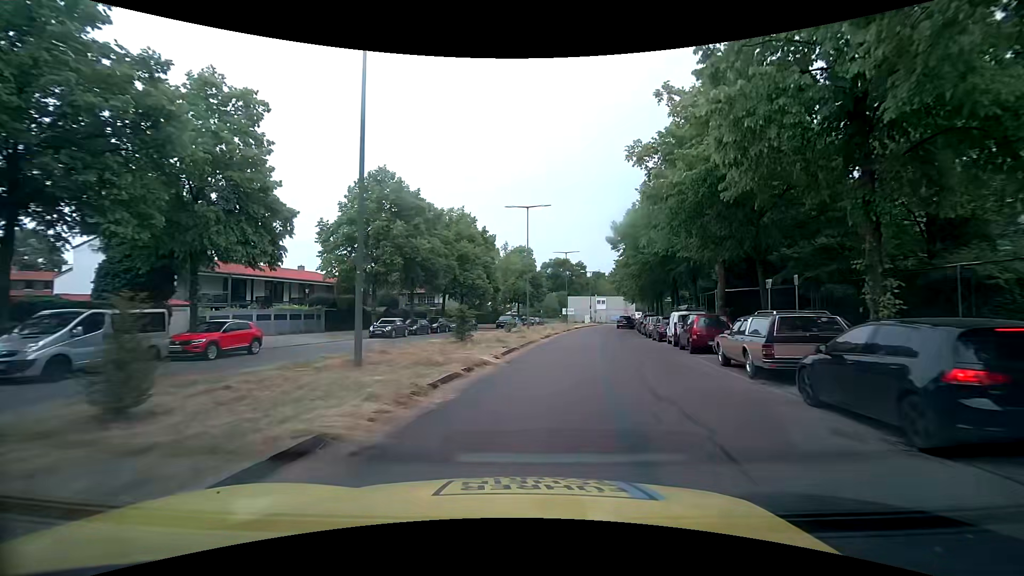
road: residential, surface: asphalt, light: Day
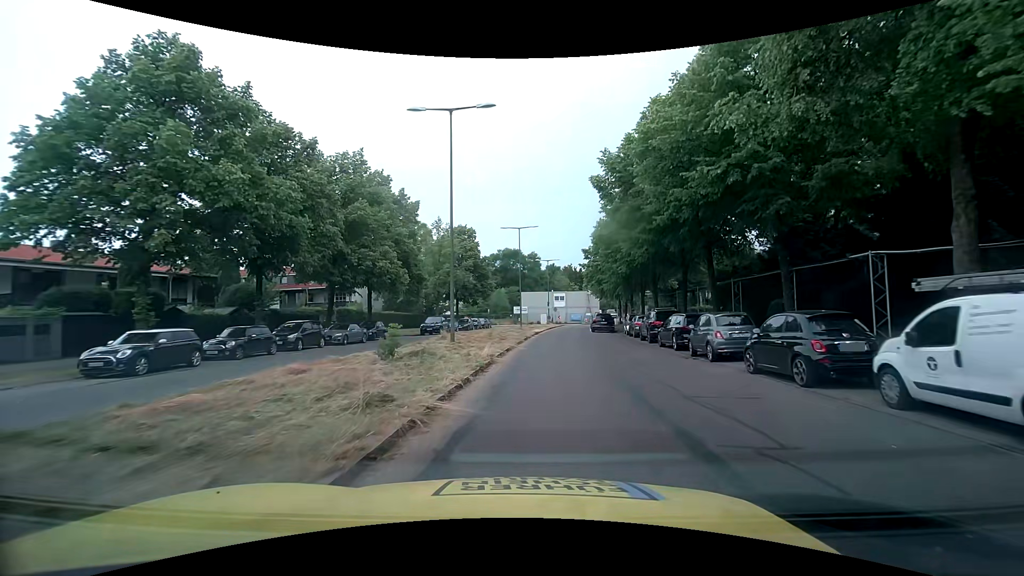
(+1.2, +19.4) m; +5°
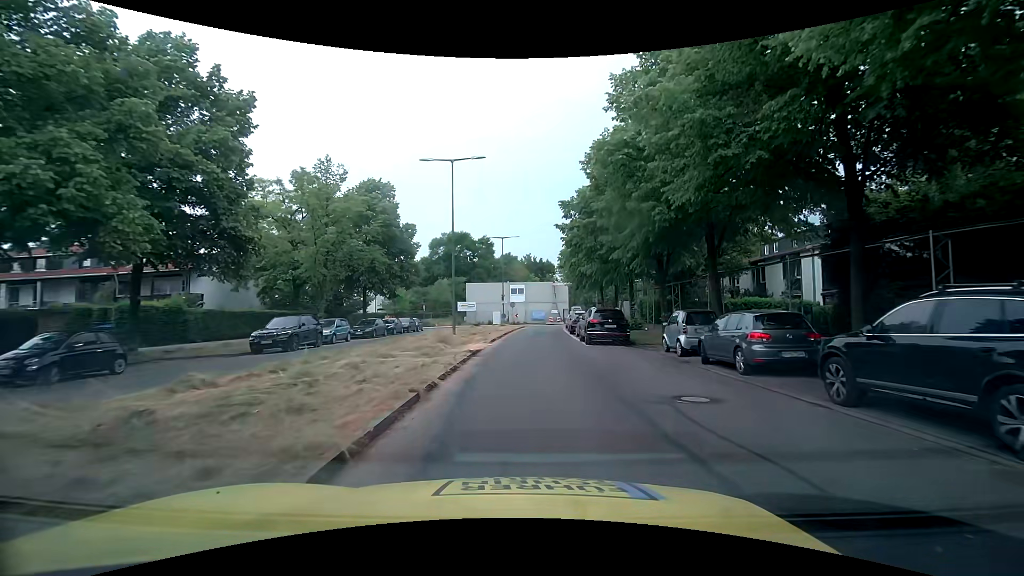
(+1.2, +21.6) m; +5°
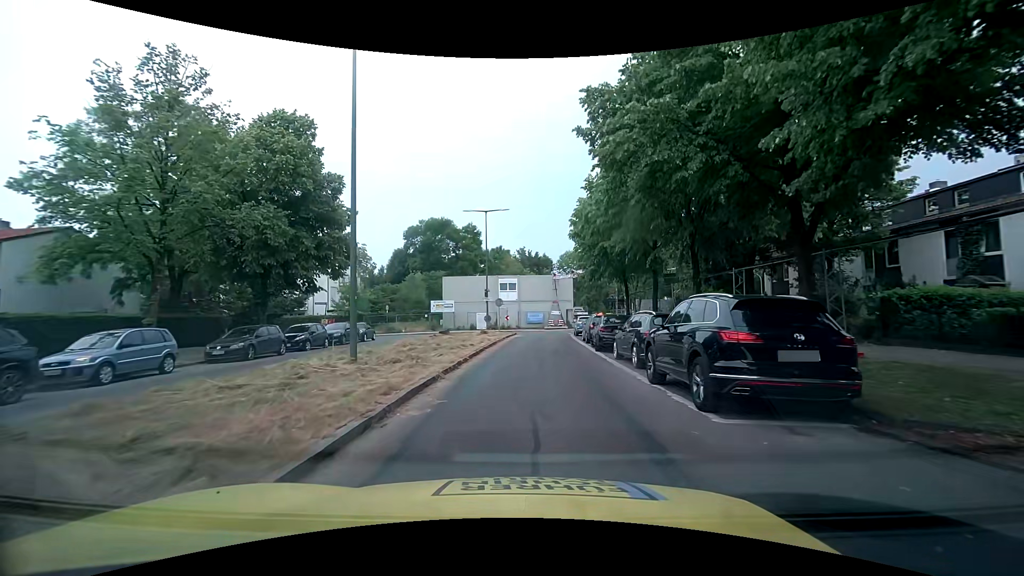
(+0.3, +15.6) m; 0°
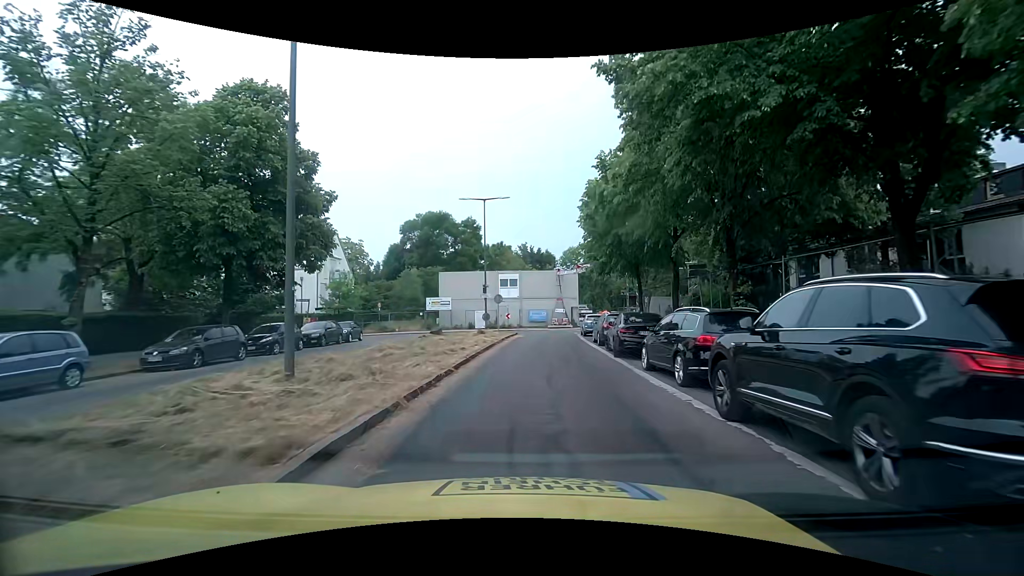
(0.0, +3.6) m; +1°
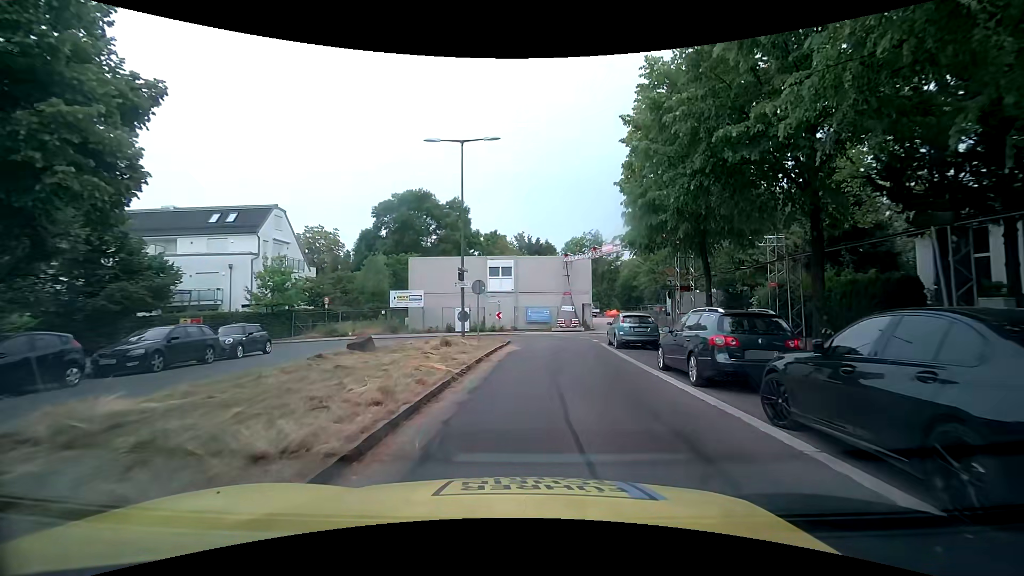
(-0.1, +12.5) m; +1°
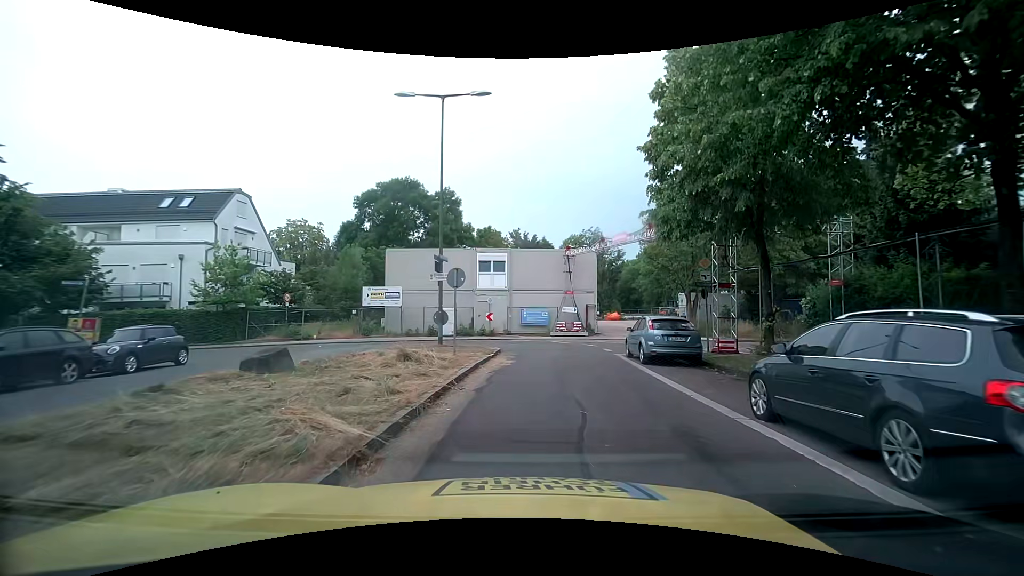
(-0.1, +5.3) m; -1°
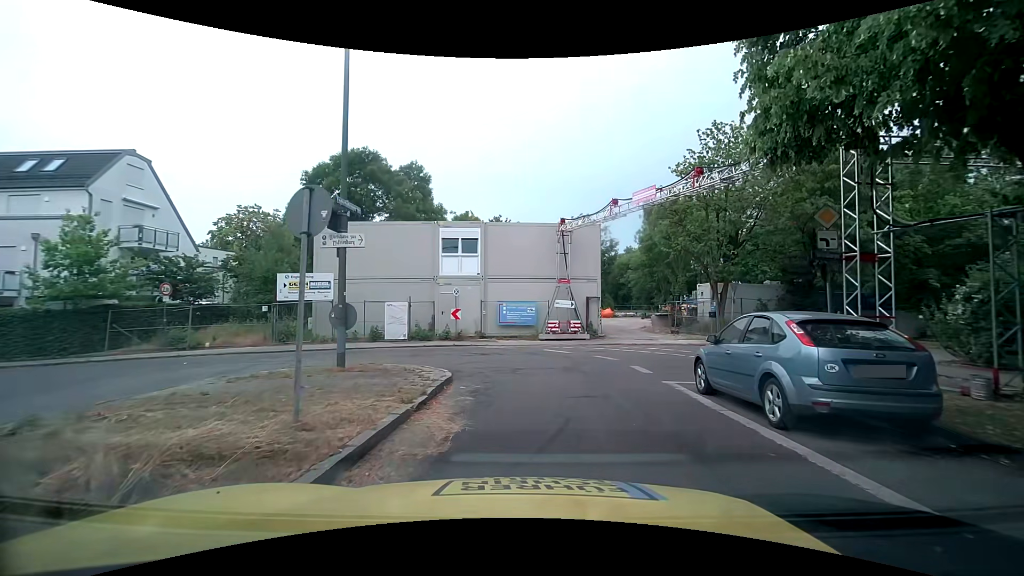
(+0.2, +8.9) m; +3°
